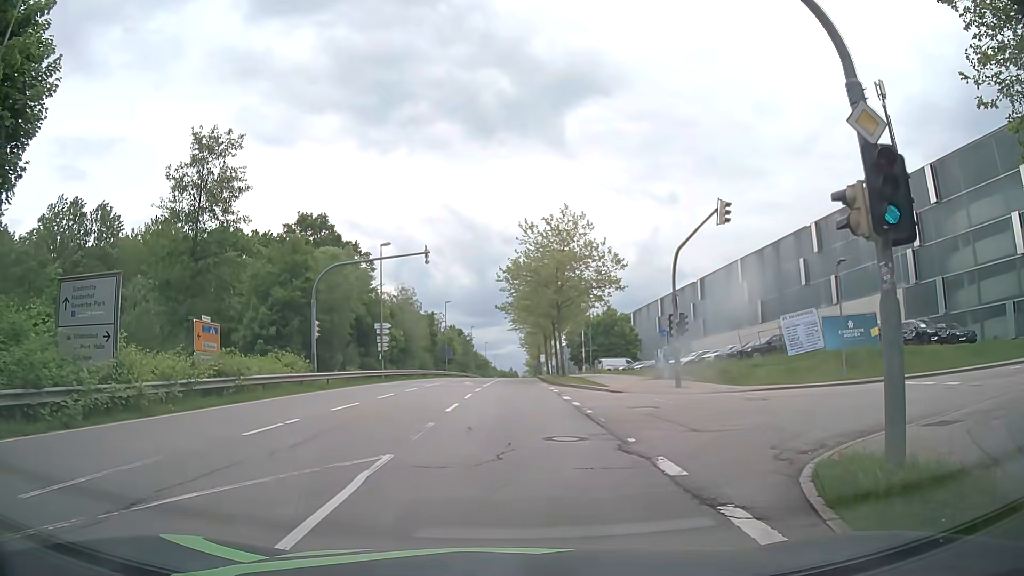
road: secondary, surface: asphalt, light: Day
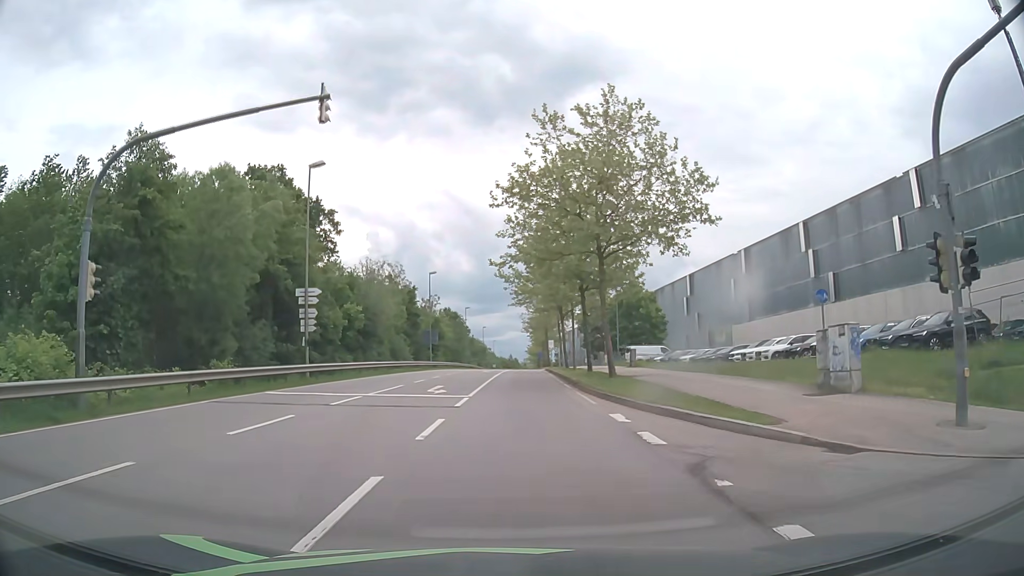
(+0.5, +19.6) m; +1°
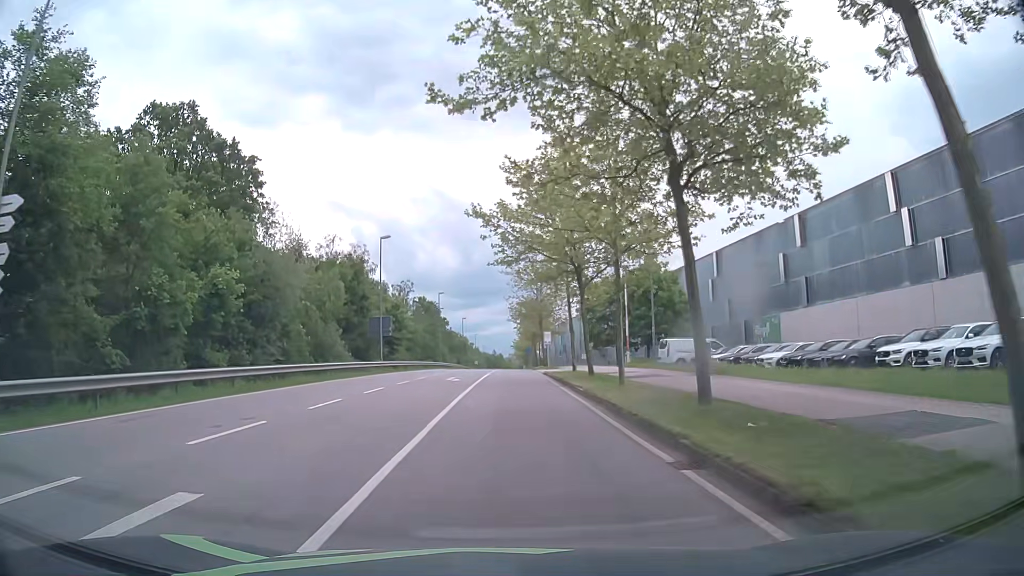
(+0.3, +20.6) m; +1°
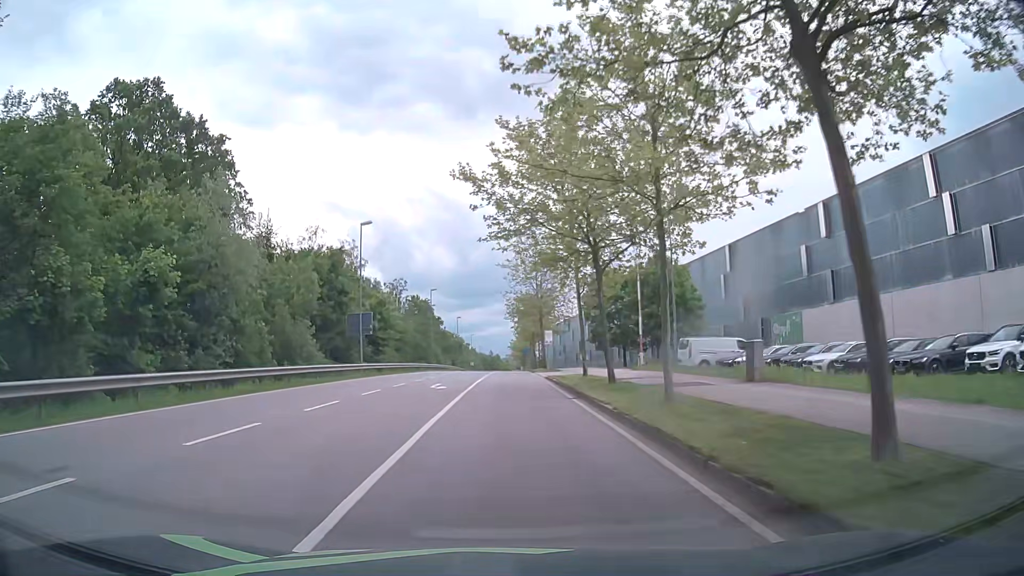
(0.0, +6.1) m; 0°
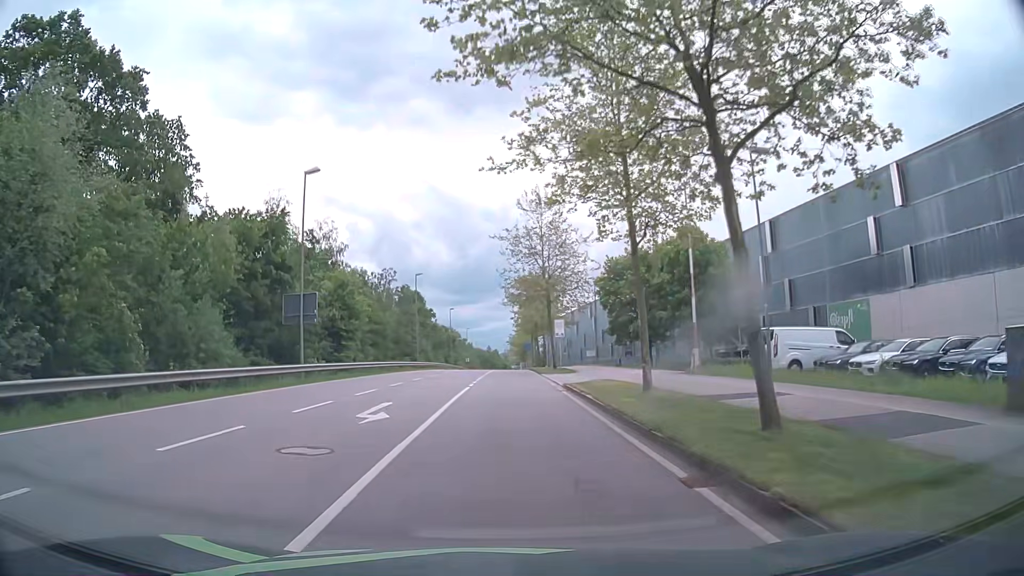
(+0.1, +12.9) m; 0°
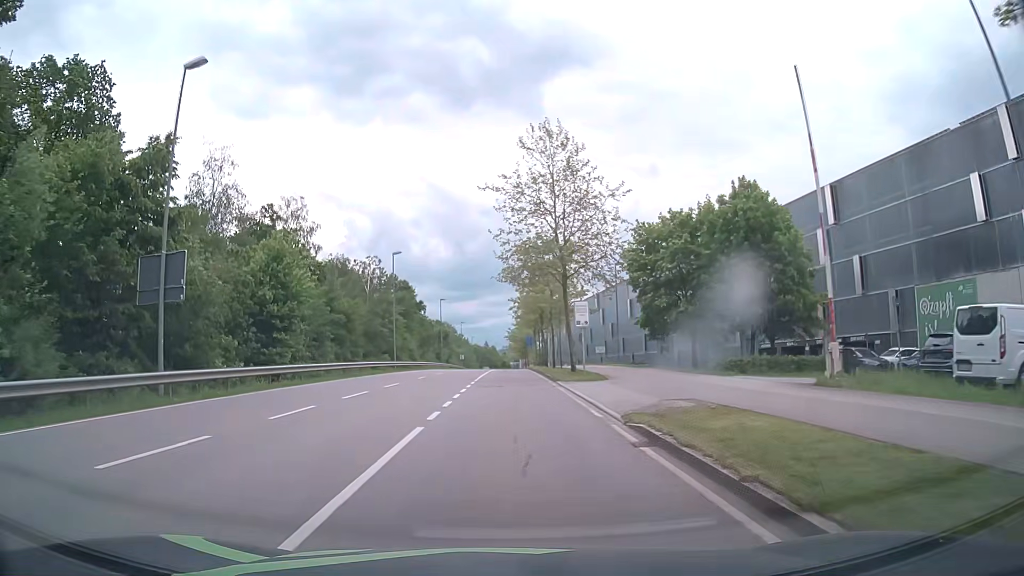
(+0.1, +13.6) m; +1°
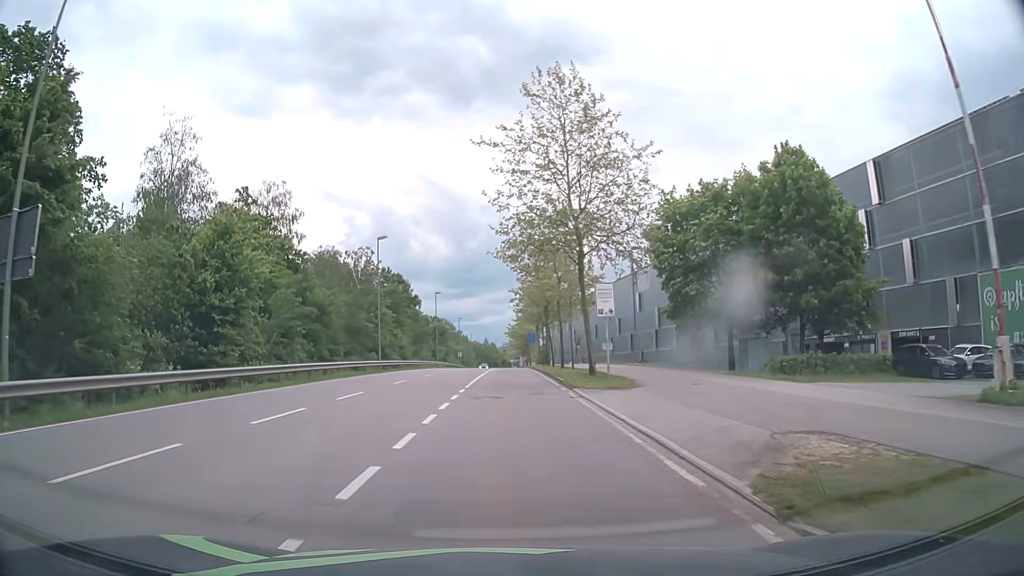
(0.0, +7.0) m; 0°
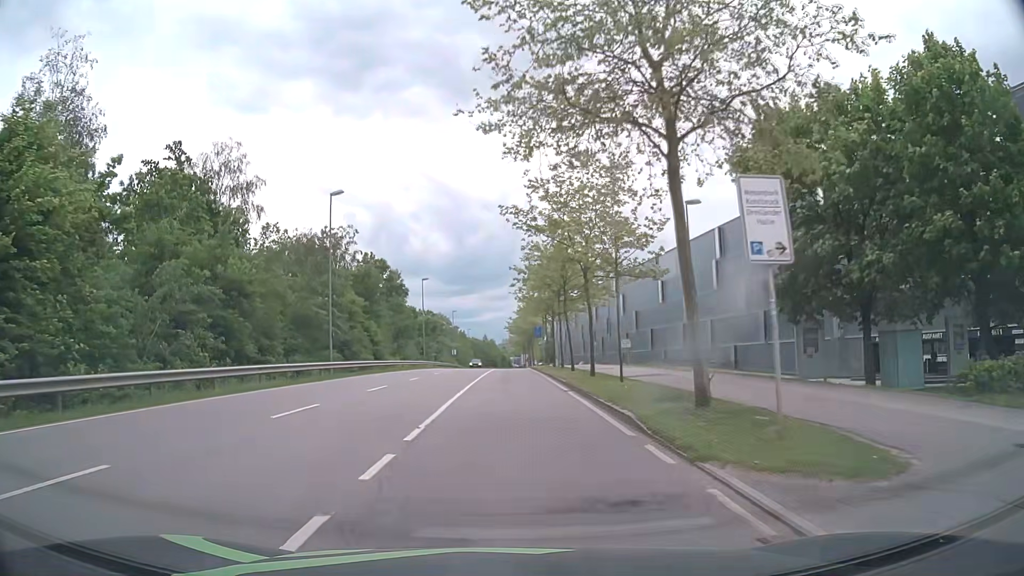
(0.0, +14.3) m; 0°
(0, +10) (0, +20) (0, +30) (0, +40) (0, +50) (0, +60) (0, +70) (0, +80) (0, +90) (0, +100) m
